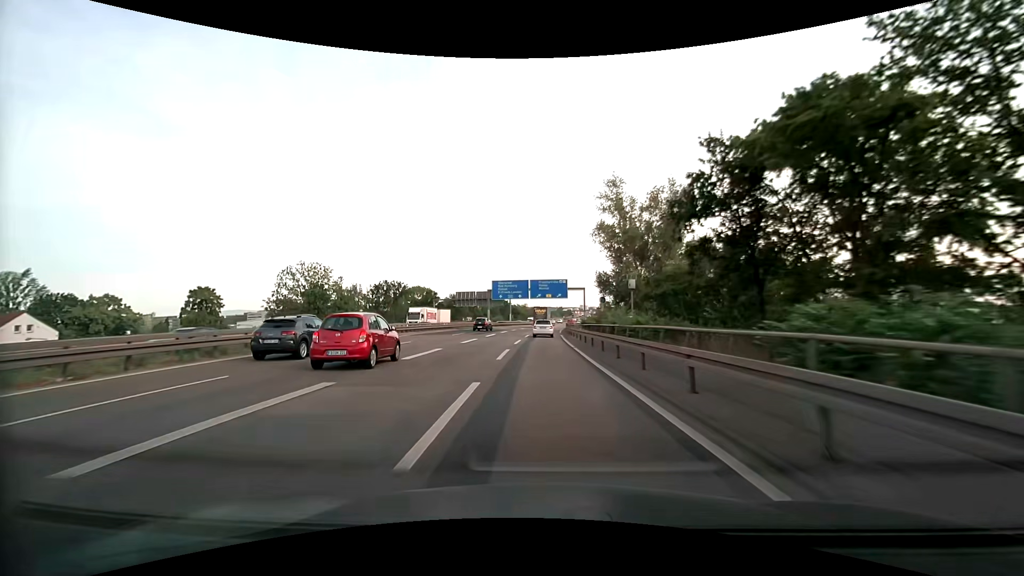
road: motorway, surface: asphalt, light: Day
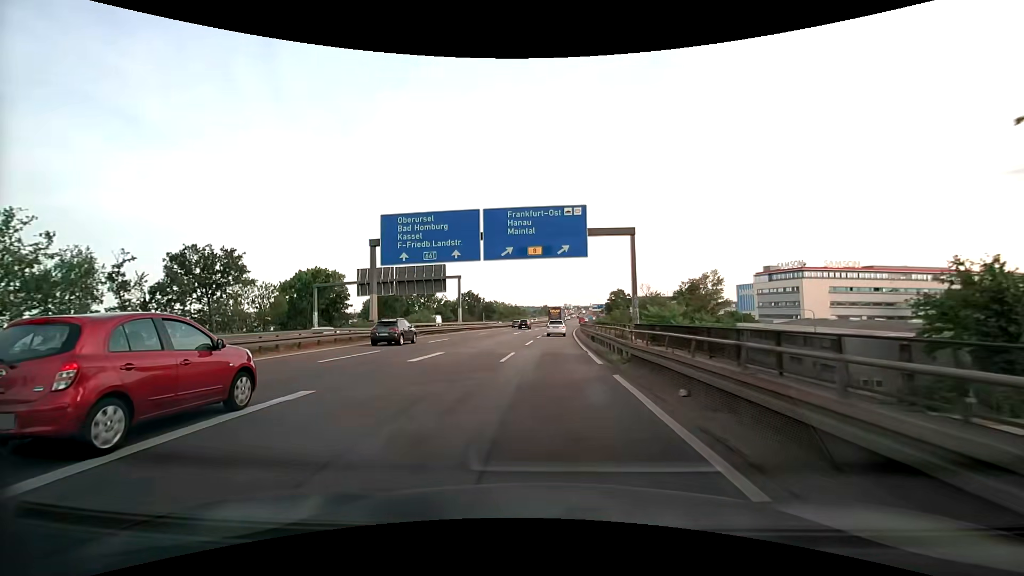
(+0.8, +61.8) m; +2°
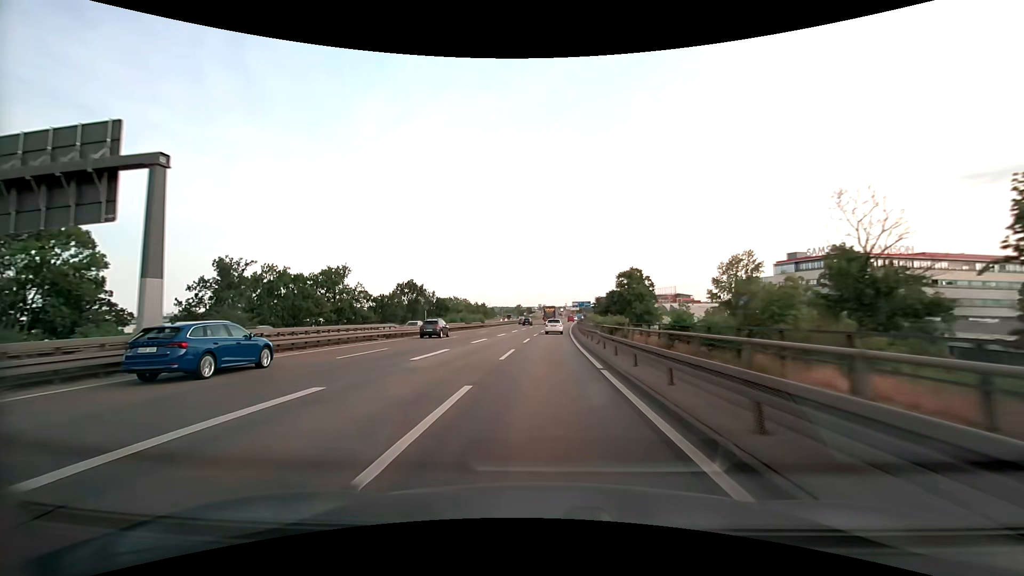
(+1.9, +48.7) m; +3°
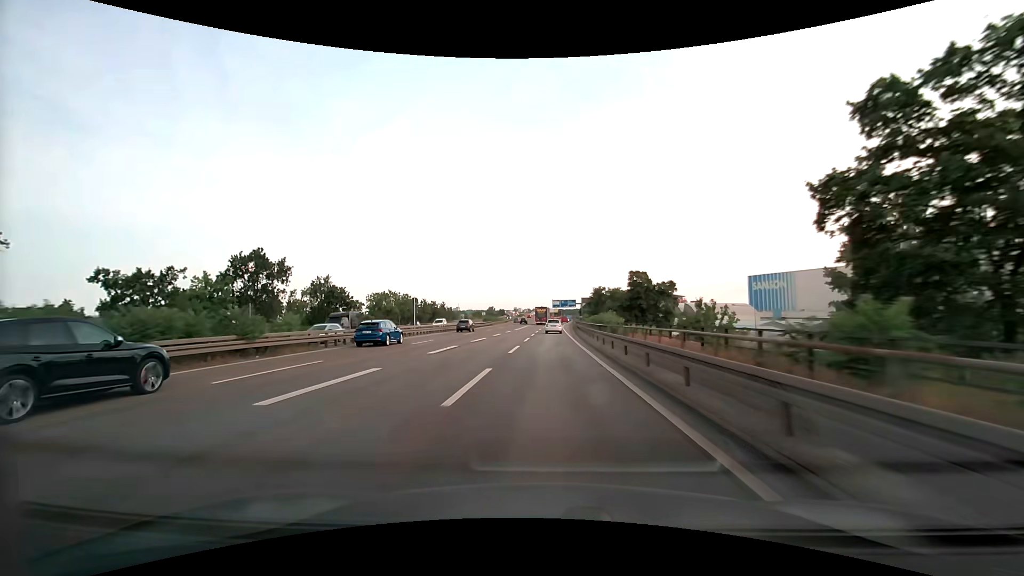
(+1.5, +60.1) m; +3°
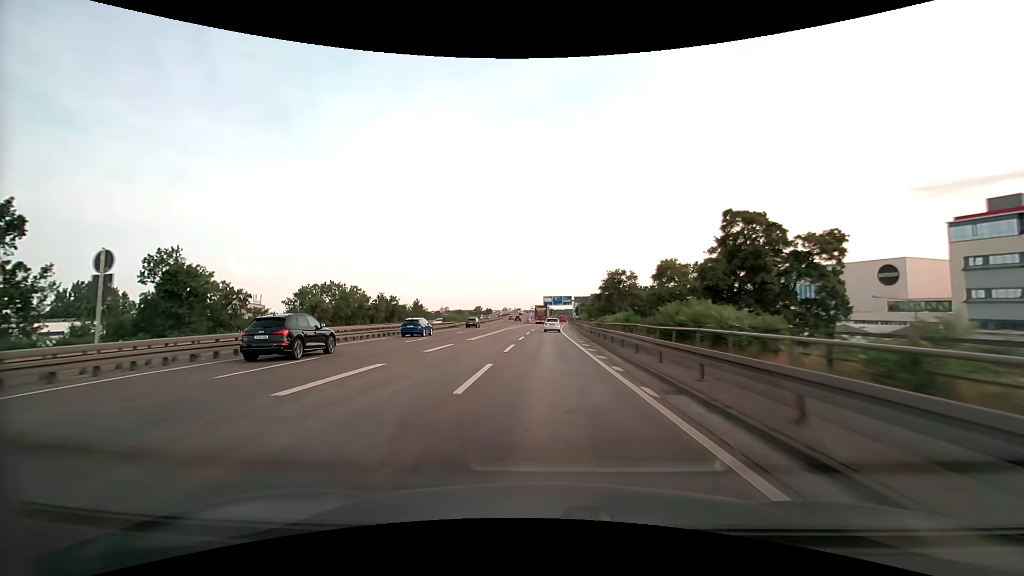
(+0.3, +35.5) m; +1°
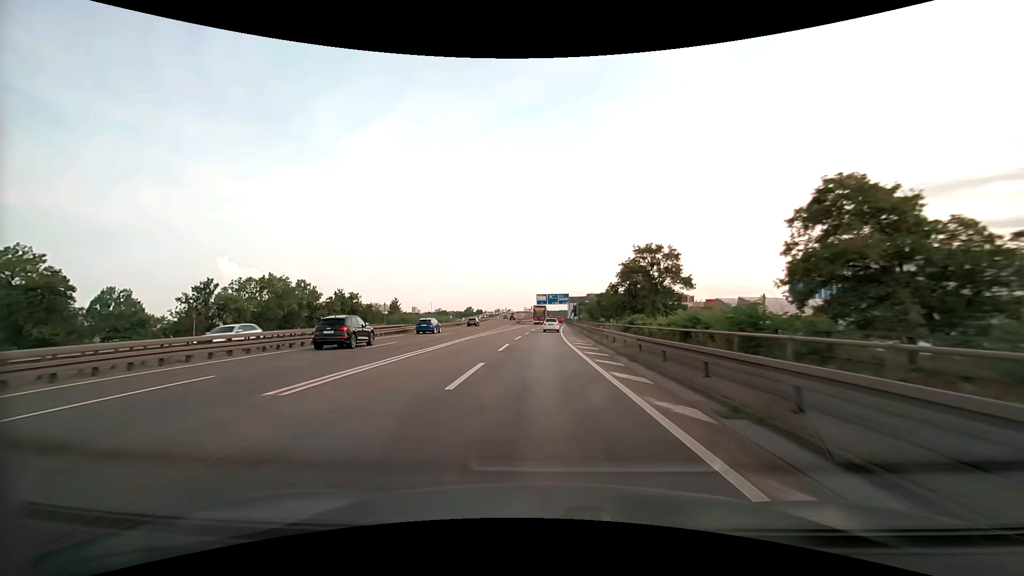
(+0.2, +23.4) m; +1°
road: motorway_link
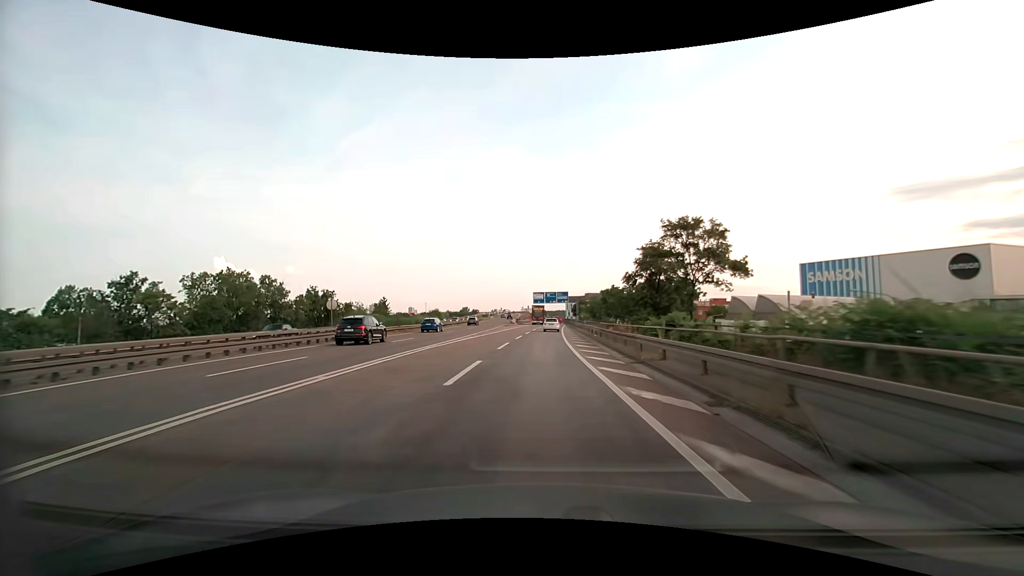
(+0.1, +11.6) m; 0°
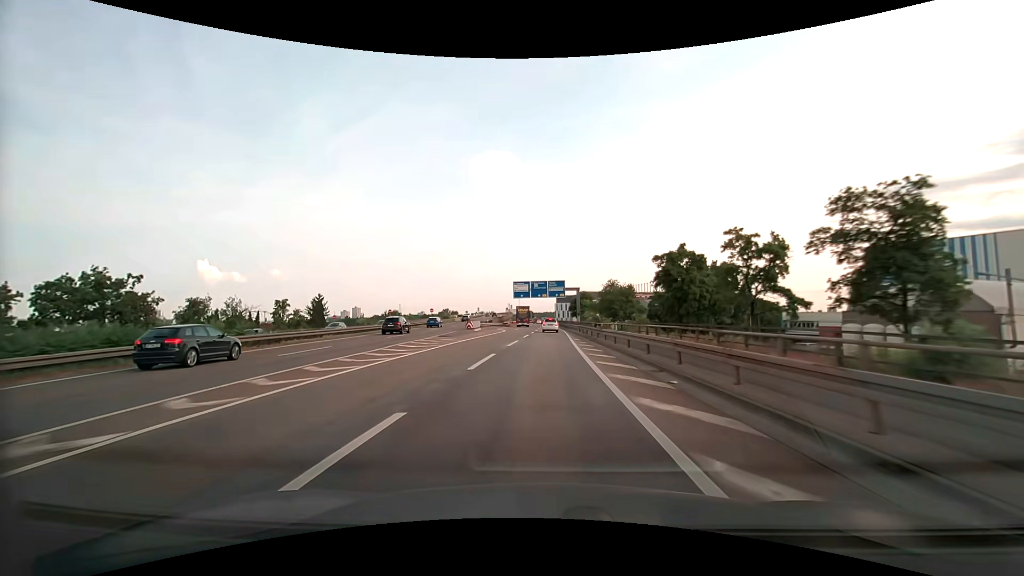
(+0.4, +45.6) m; +1°
(0, +10) (0, +20) (0, +30) (+1, +40) (+1, +50) (+1, +60) (+1, +70) (+1, +80) (+1, +90) (+1, +100) m
